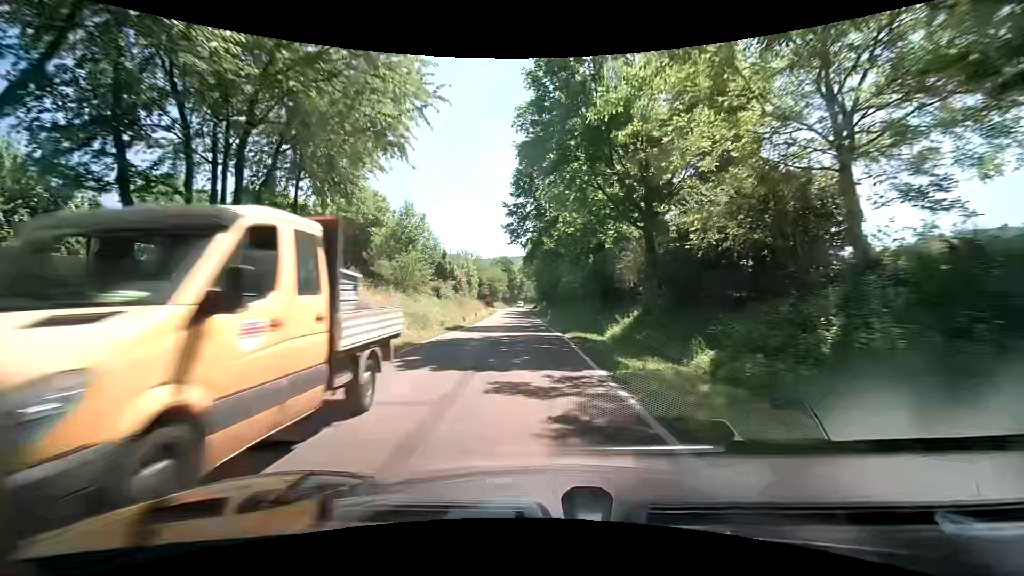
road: tertiary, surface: asphalt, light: Day
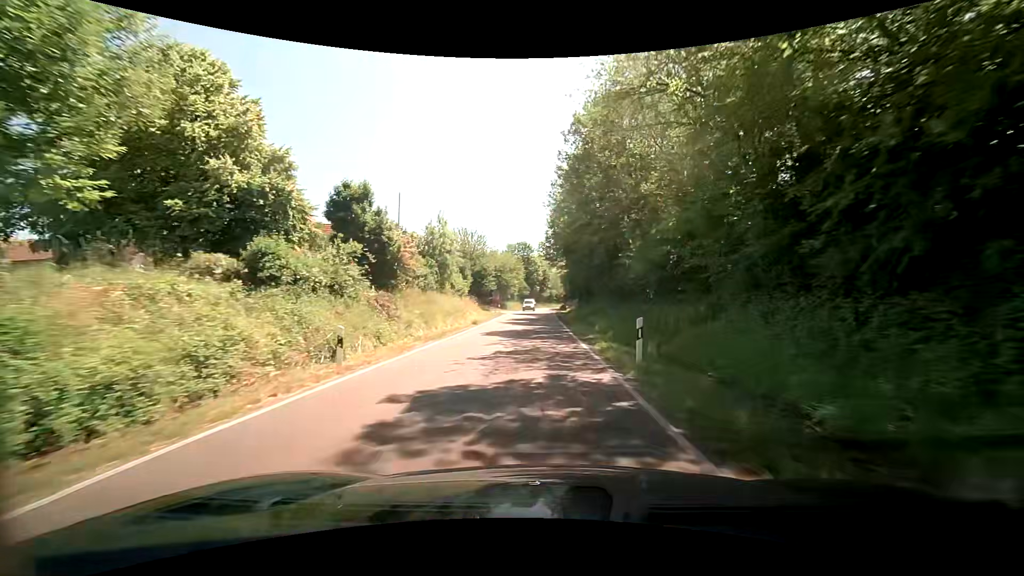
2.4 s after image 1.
(-0.9, +34.1) m; -3°
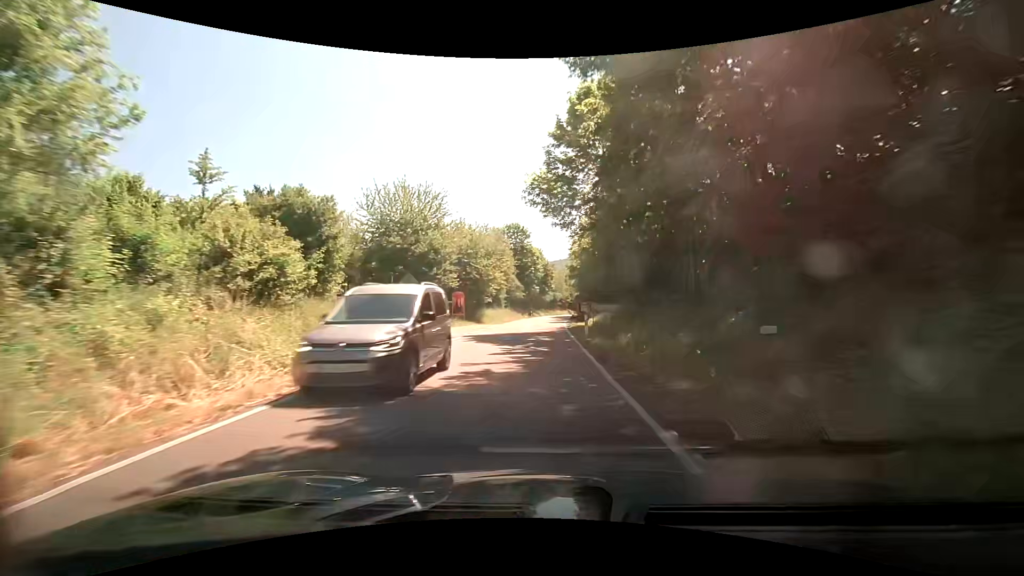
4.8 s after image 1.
(-0.2, +34.4) m; -1°
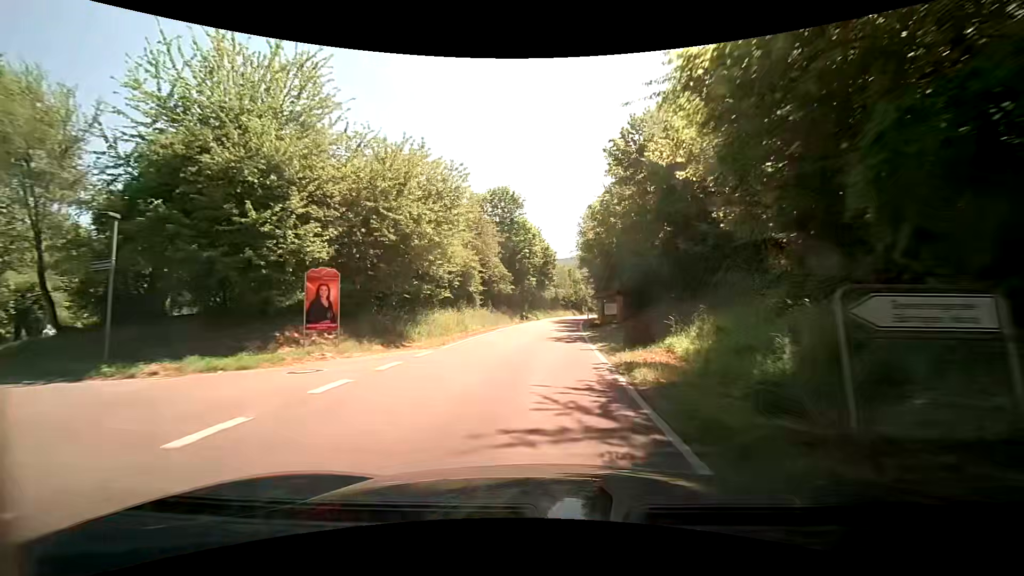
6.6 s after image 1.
(+0.1, +25.0) m; 0°
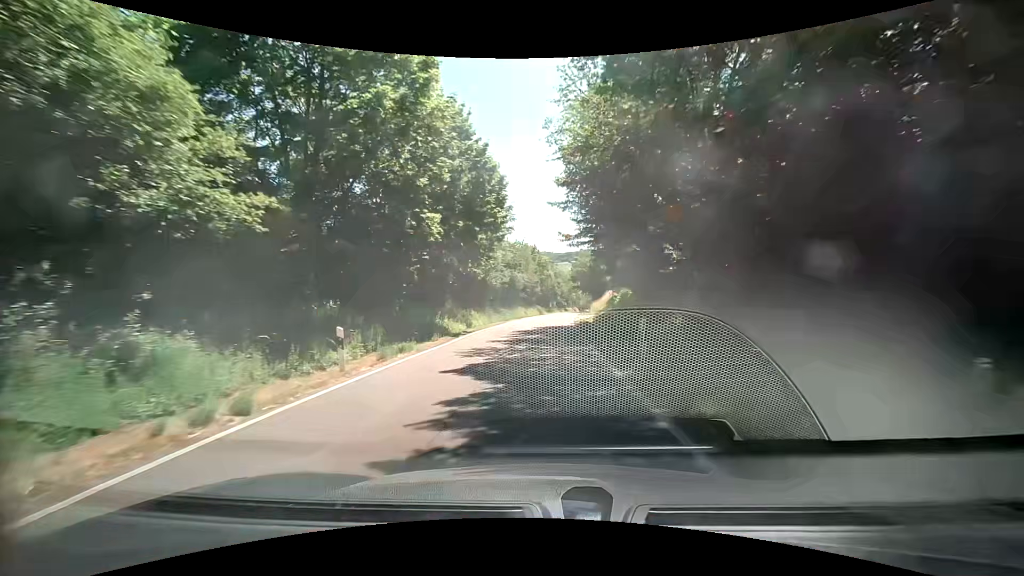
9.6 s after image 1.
(+1.8, +40.5) m; +4°
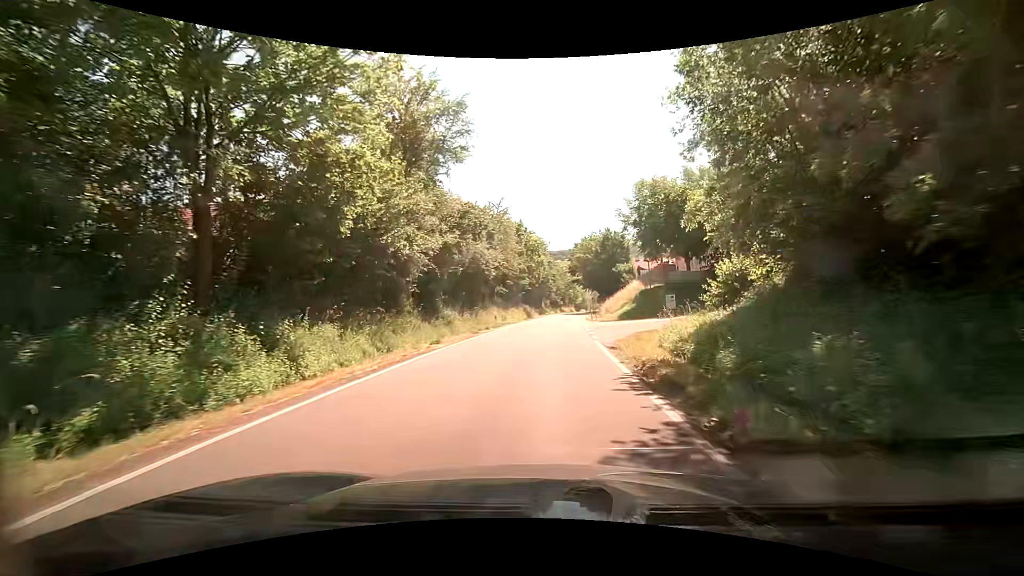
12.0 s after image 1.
(+0.6, +27.6) m; +2°
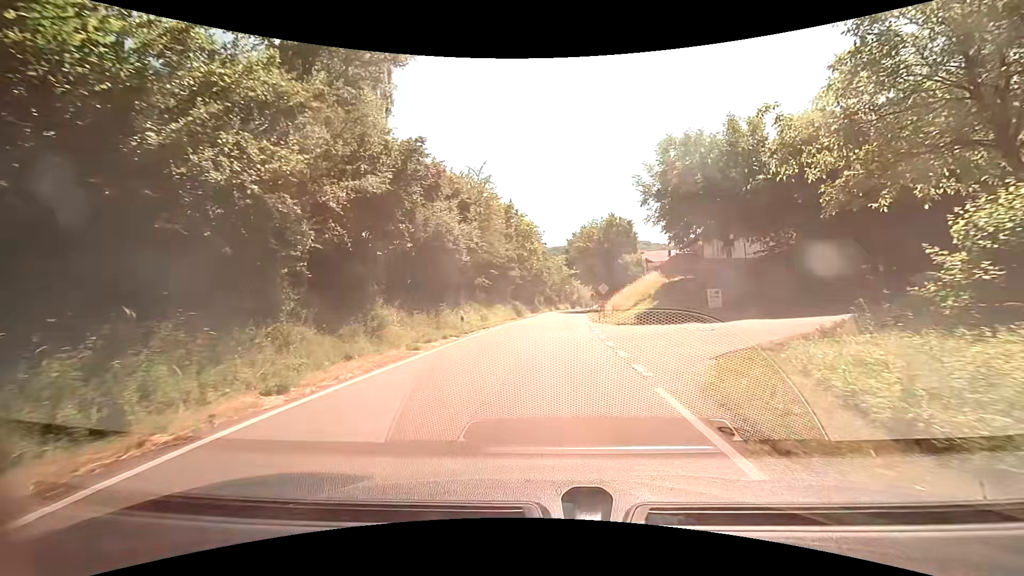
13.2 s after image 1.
(0.0, +10.7) m; +1°
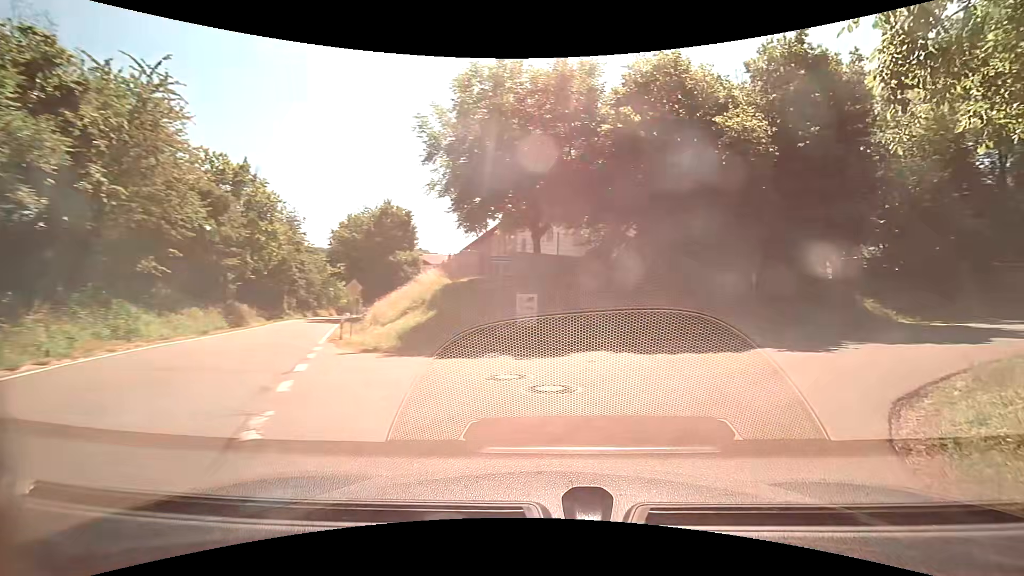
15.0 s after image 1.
(+1.7, +12.5) m; +24°
(+3, +9) (+12, +15) (+21, +19) (+29, +25) (+35, +32) (+36, +42) (+35, +52) (+33, +62) (+30, +71) (+26, +81) m
